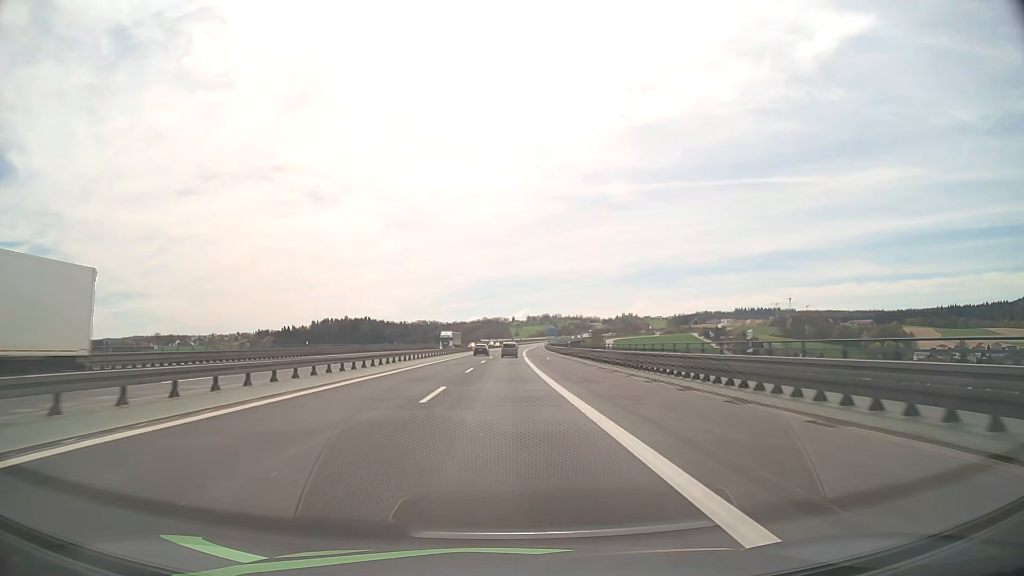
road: motorway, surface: asphalt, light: Day
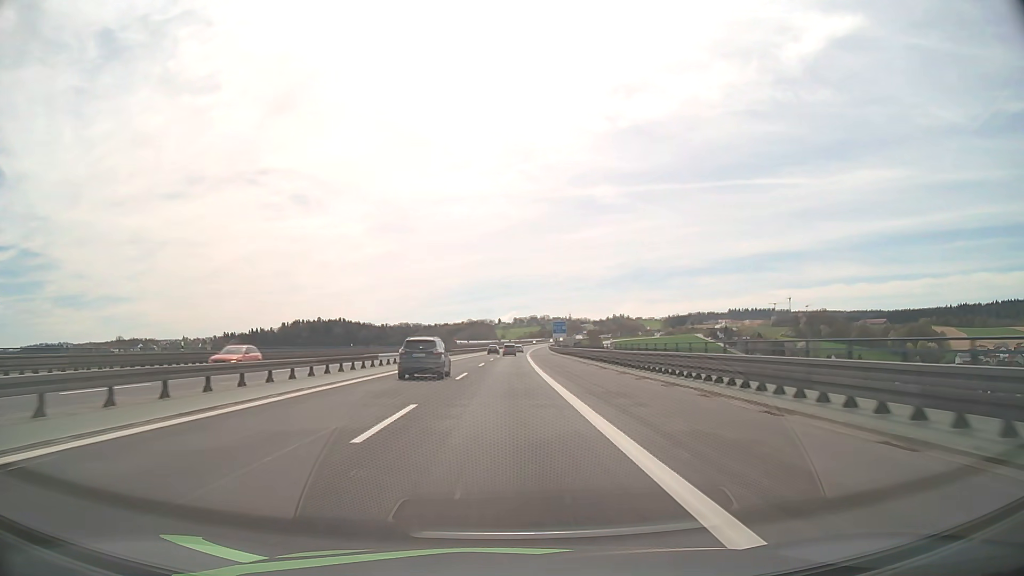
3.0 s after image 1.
(+0.6, +78.7) m; +1°
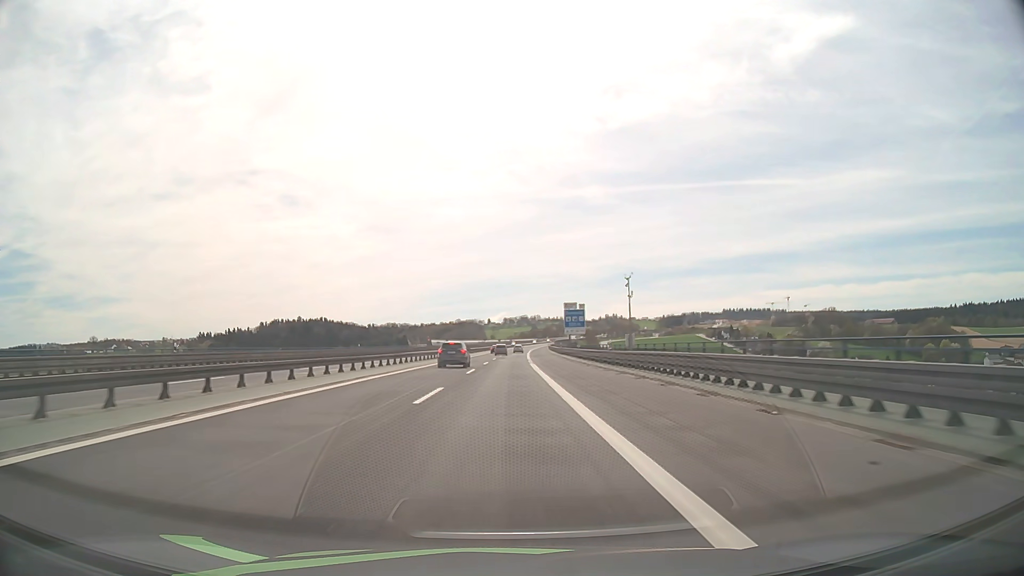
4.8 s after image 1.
(+0.4, +47.5) m; +1°
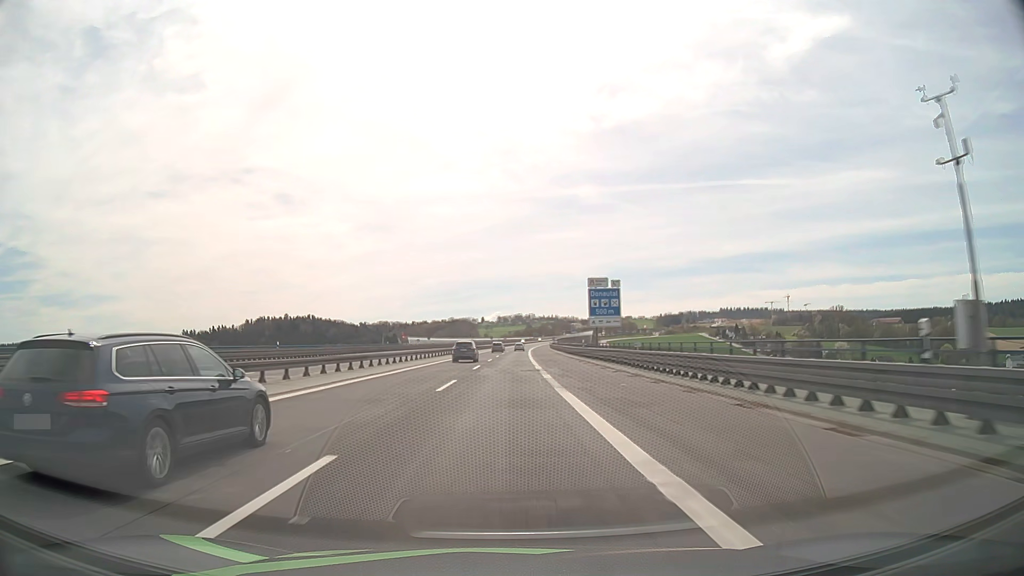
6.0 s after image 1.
(+0.1, +31.7) m; 0°
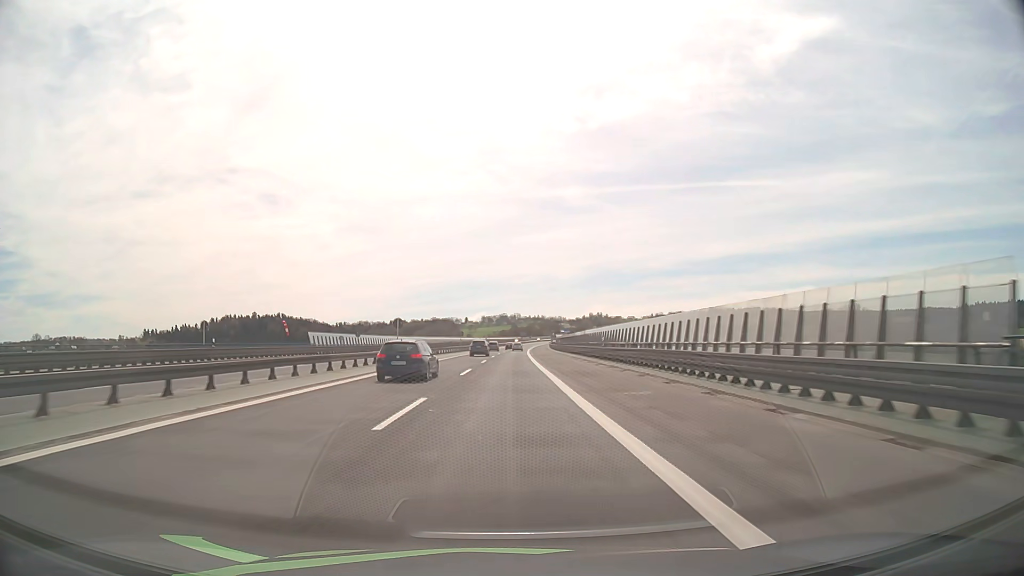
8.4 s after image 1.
(+0.8, +63.5) m; +2°
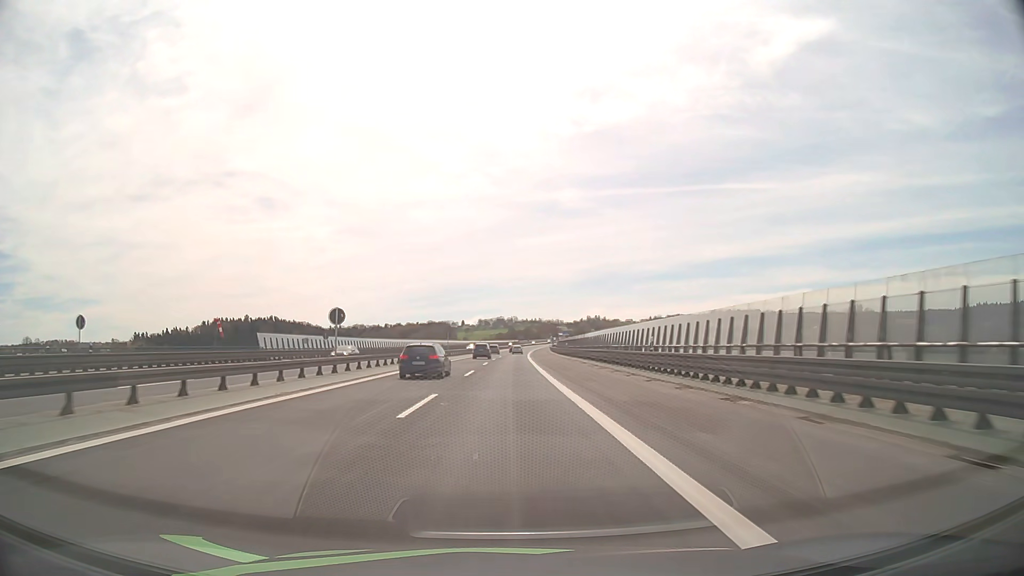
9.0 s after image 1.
(0.0, +15.9) m; 0°
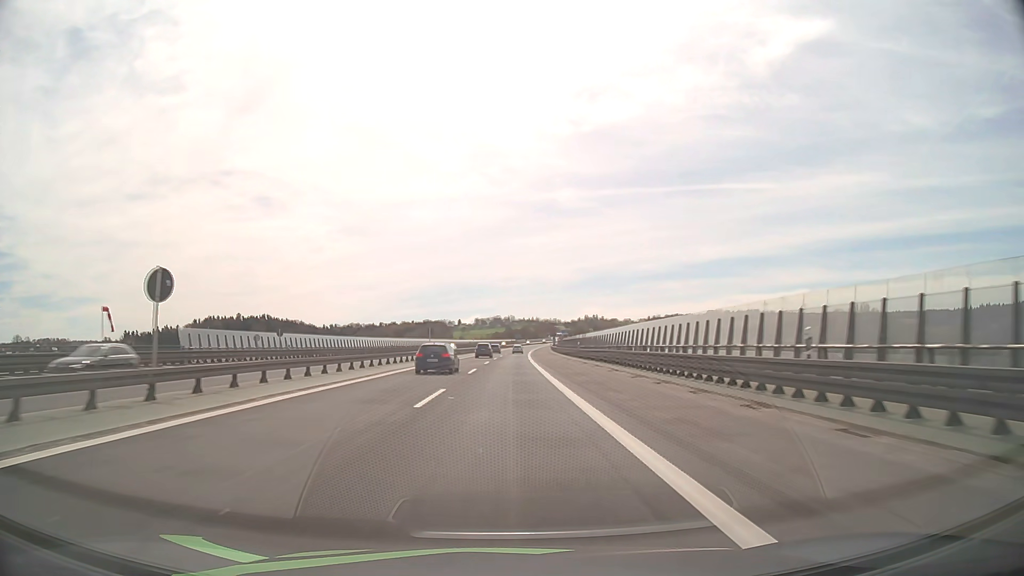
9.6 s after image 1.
(0.0, +15.9) m; 0°
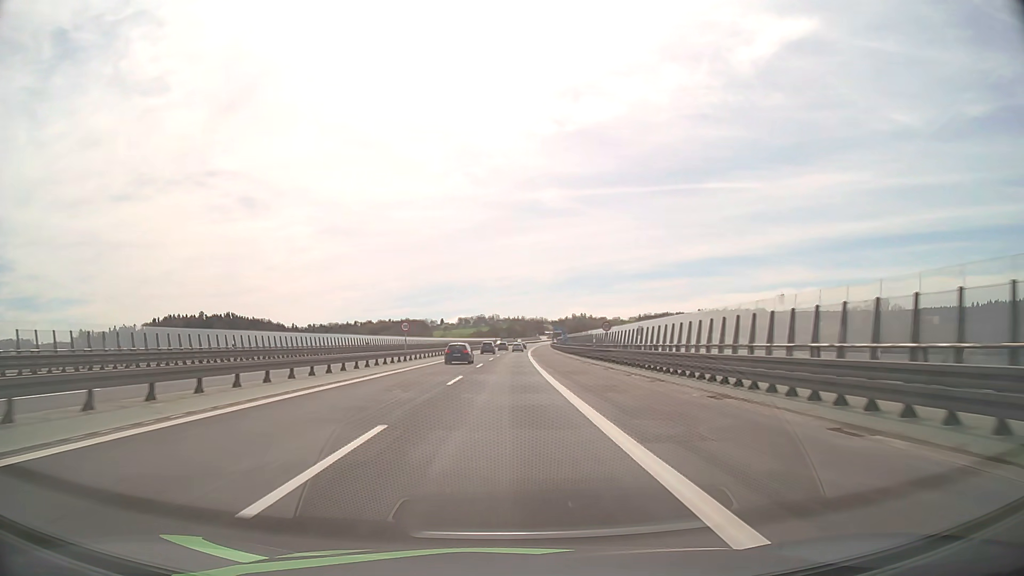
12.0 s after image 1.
(+0.8, +63.4) m; +1°
(0, +10) (0, +20) (0, +30) (0, +40) (0, +50) (+1, +60) (+1, +70) (+1, +80) (+2, +90) (+2, +100) m
